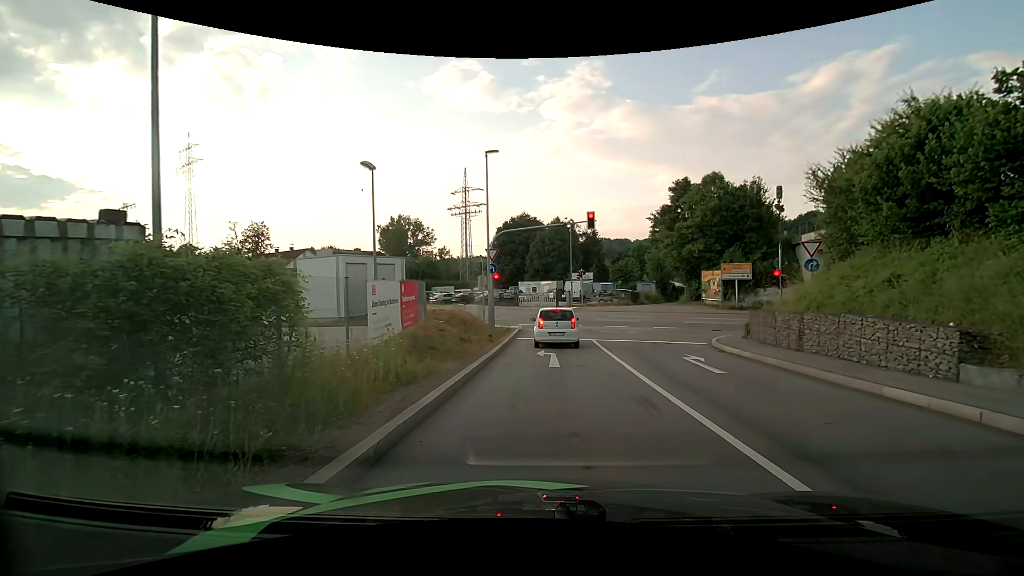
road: primary_link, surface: asphalt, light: Day
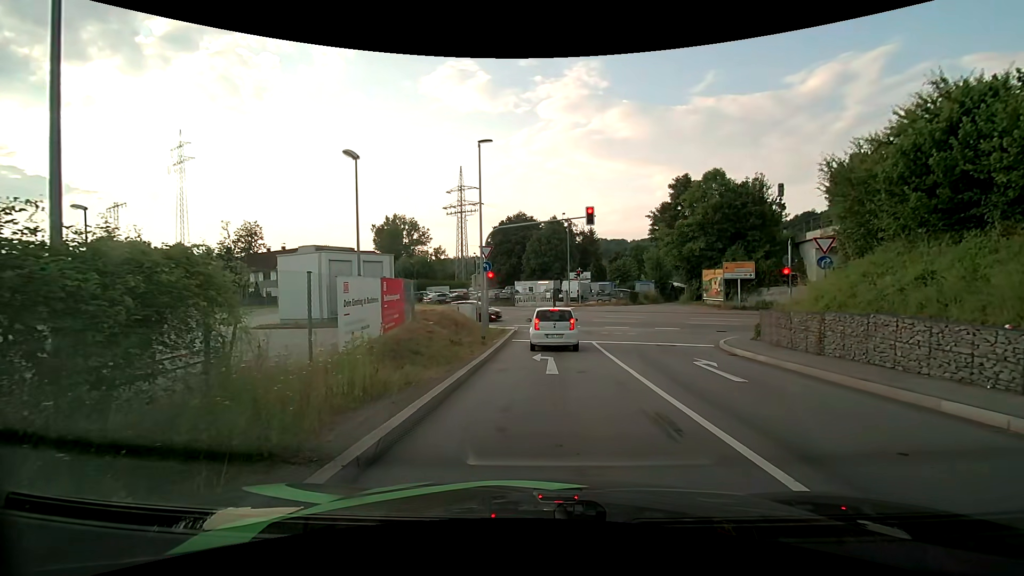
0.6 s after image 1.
(0.0, +1.3) m; +2°
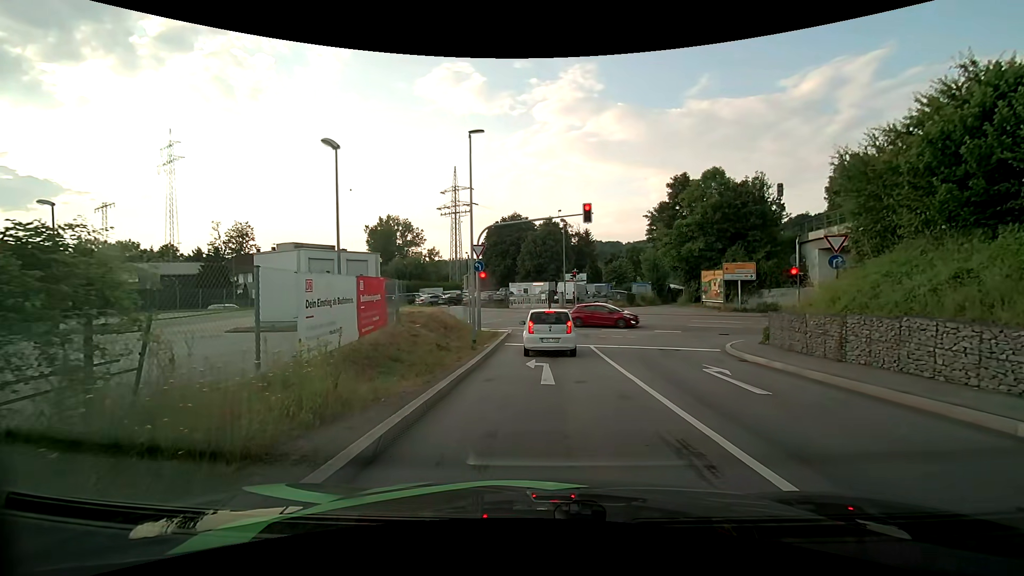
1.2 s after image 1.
(0.0, +1.3) m; -1°
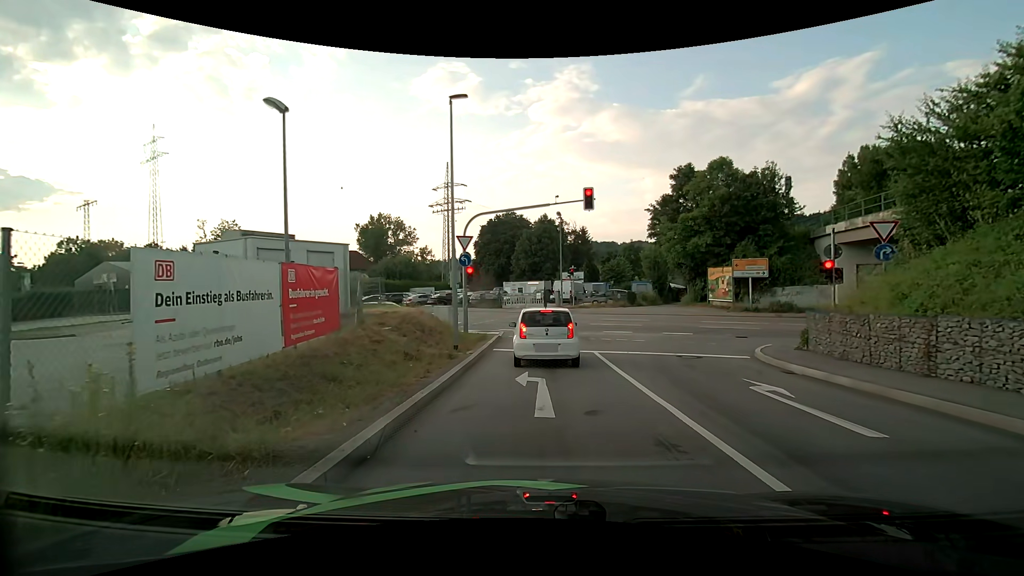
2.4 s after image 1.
(0.0, +3.1) m; +1°
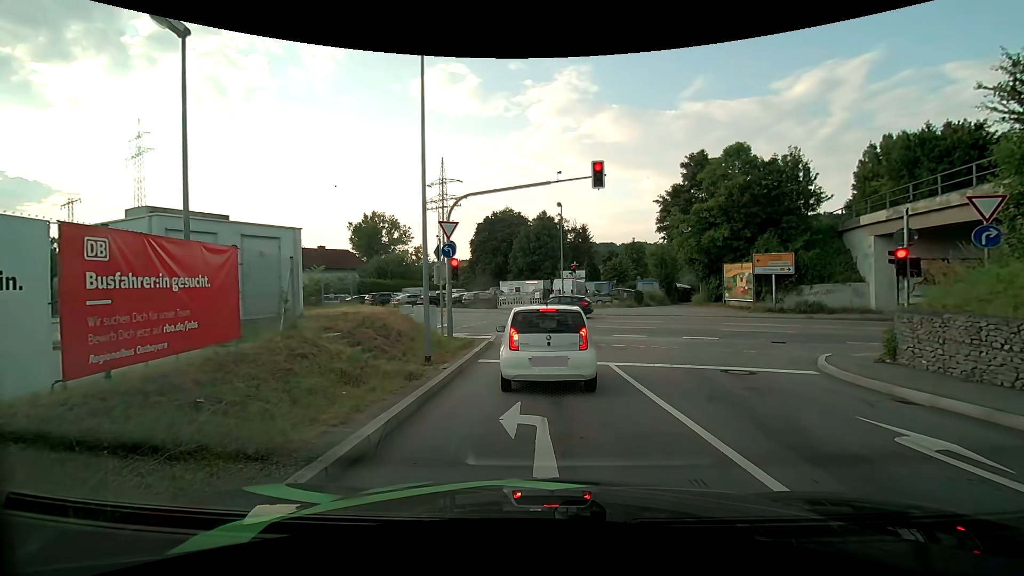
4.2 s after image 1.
(0.0, +3.7) m; -1°
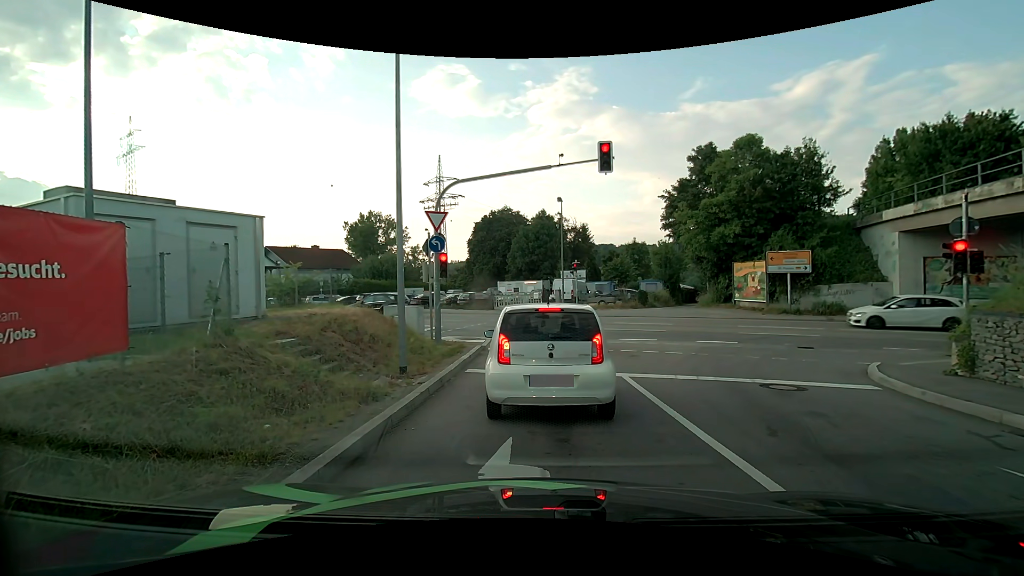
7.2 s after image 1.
(0.0, +2.0) m; 0°
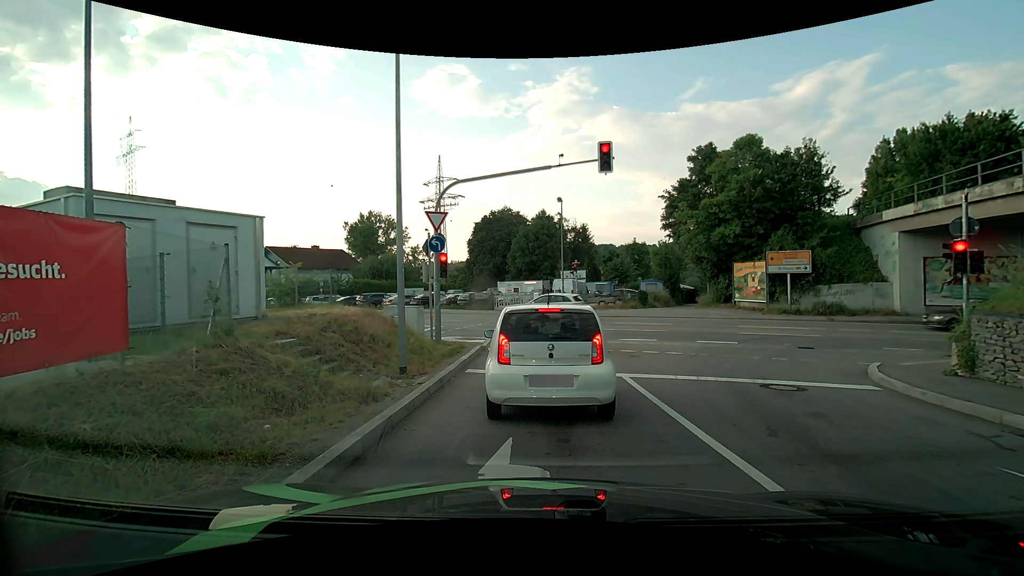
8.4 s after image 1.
(0.0, 0.0) m; 0°
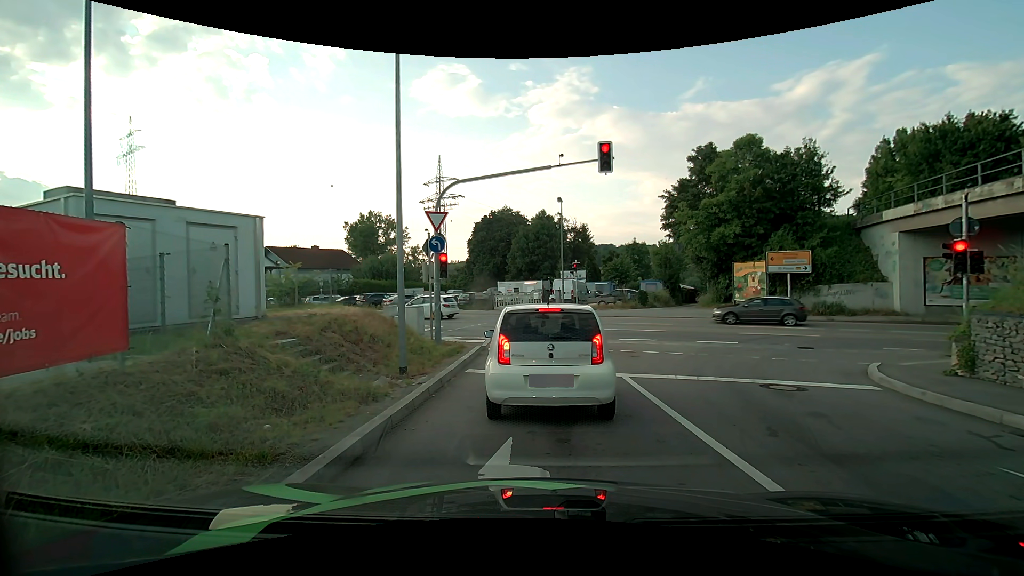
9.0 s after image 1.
(0.0, 0.0) m; 0°
(0, +10) (+1, +20) (-2, +30) (-9, +36) (-18, +40) (-28, +43) (-37, +47) (-46, +50) (-56, +53) (-65, +57) m
